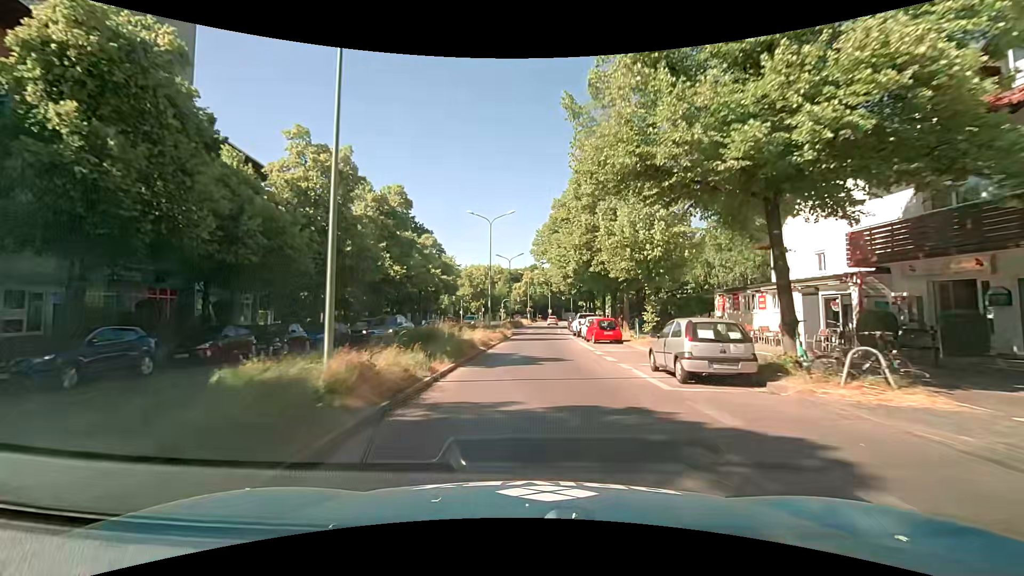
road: secondary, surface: asphalt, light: Day
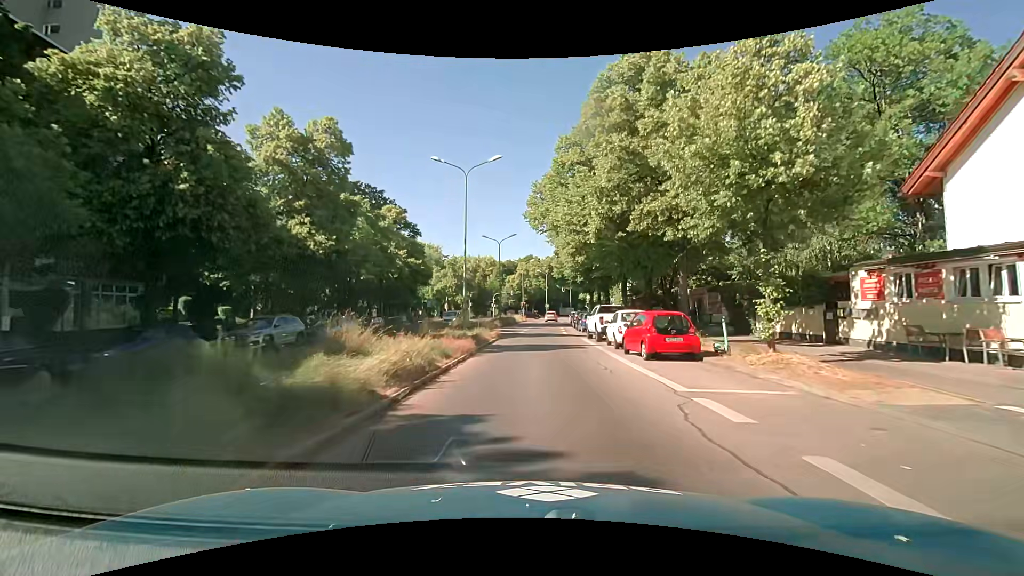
(+0.1, +13.4) m; +1°
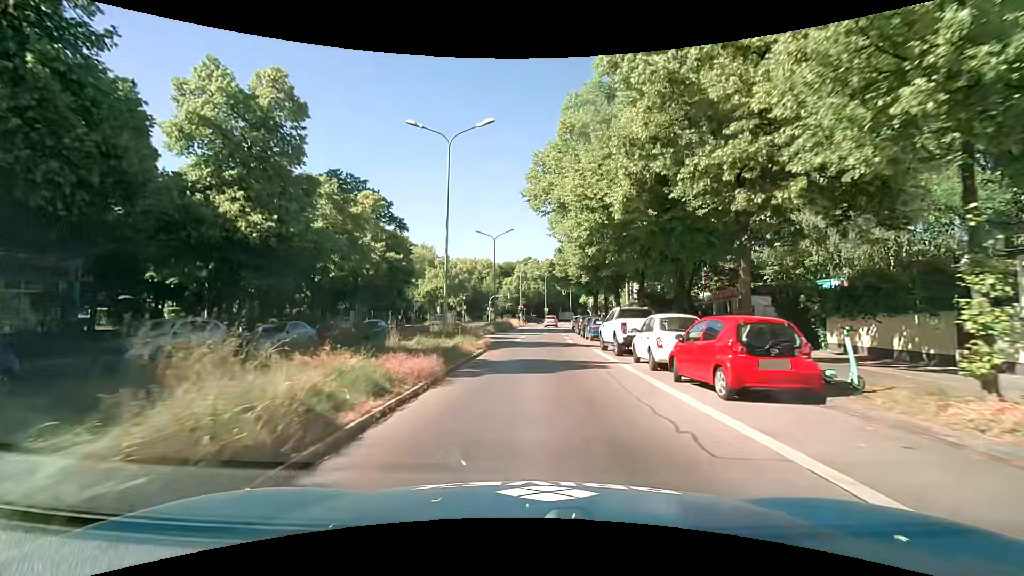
(0.0, +6.0) m; -1°
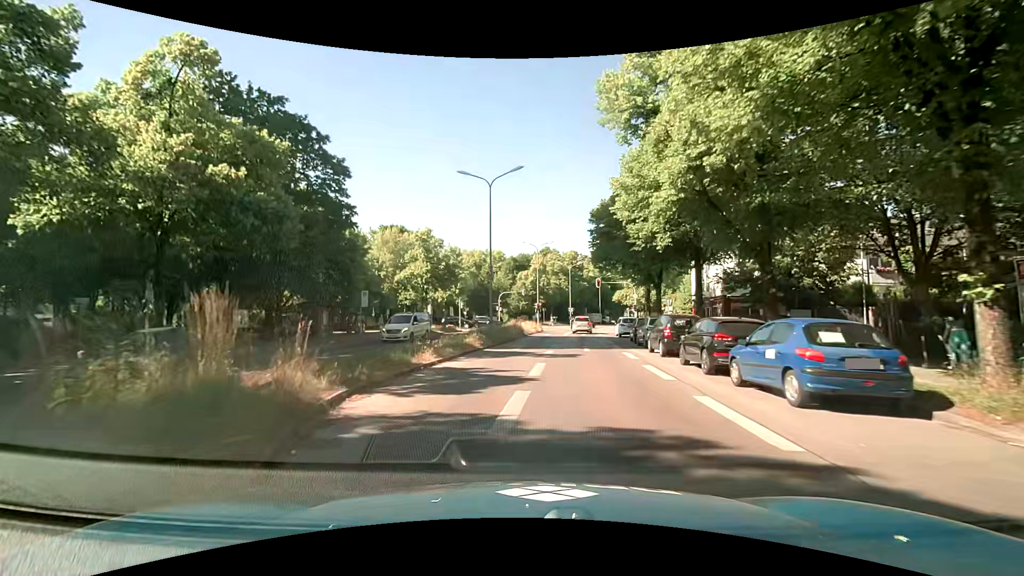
(0.0, +22.2) m; -1°
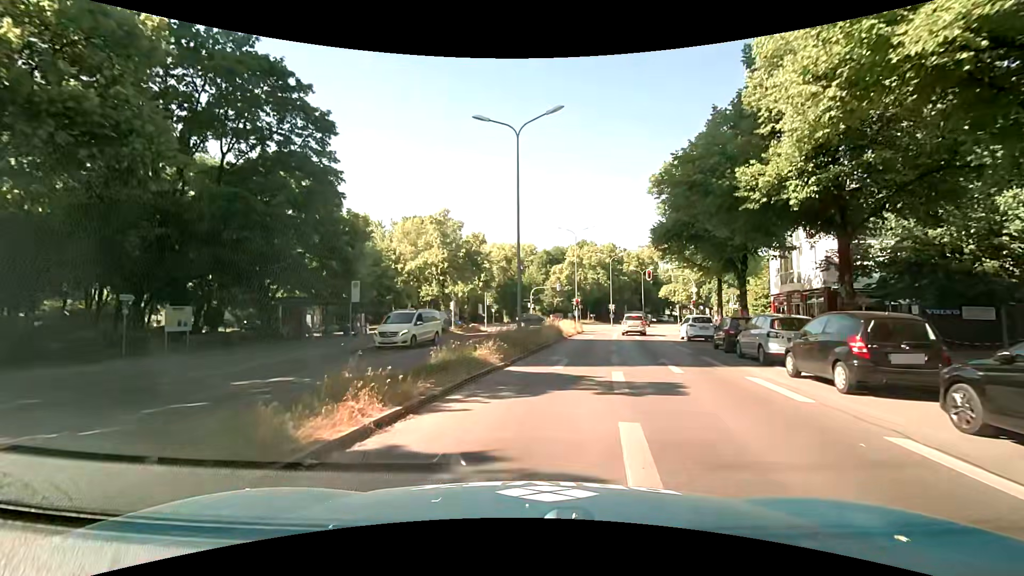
(-0.4, +8.3) m; -4°
(0, +10) (+1, +20) (+3, +30) (+4, +40) (+6, +50) (+7, +59) (+2, +67) (-8, +70) (-18, +72) (-27, +75) m
